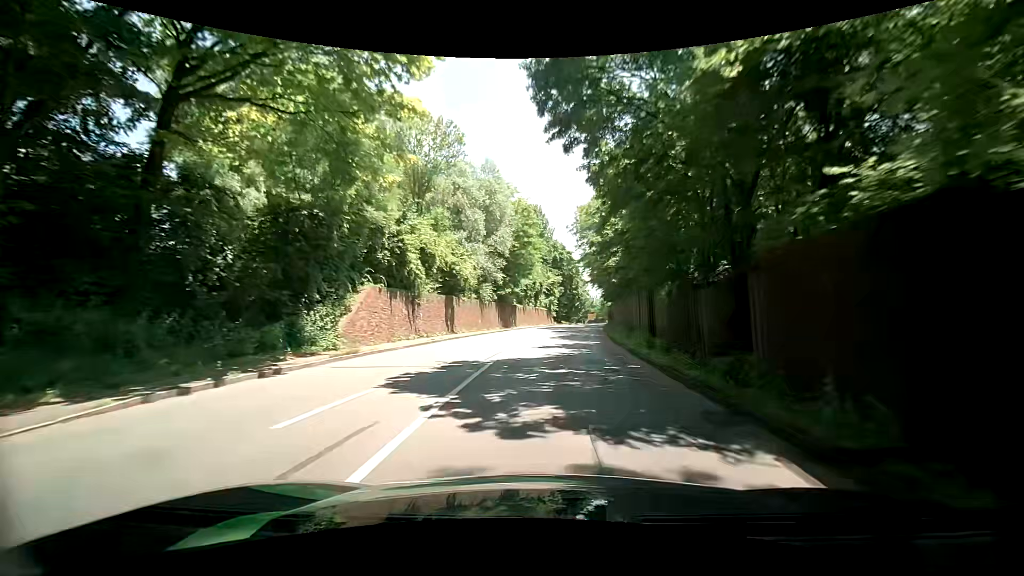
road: primary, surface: asphalt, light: Day
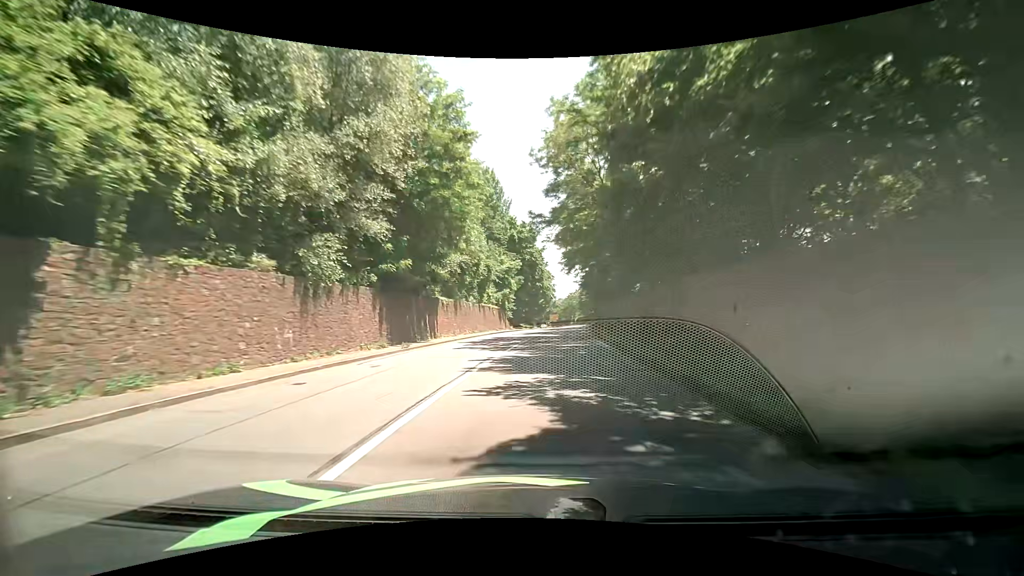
(+1.3, +27.7) m; +5°
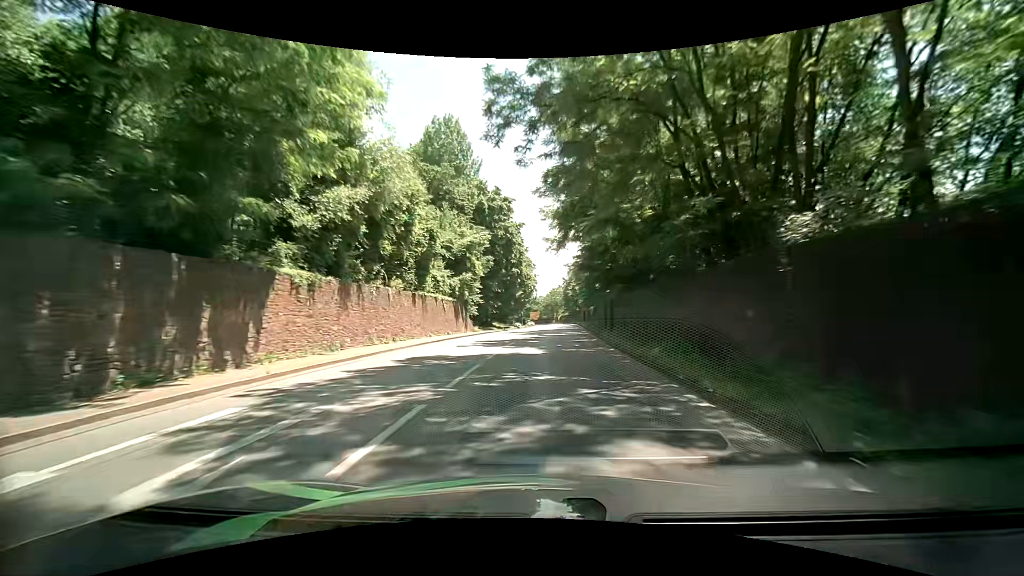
(+0.3, +19.2) m; +1°
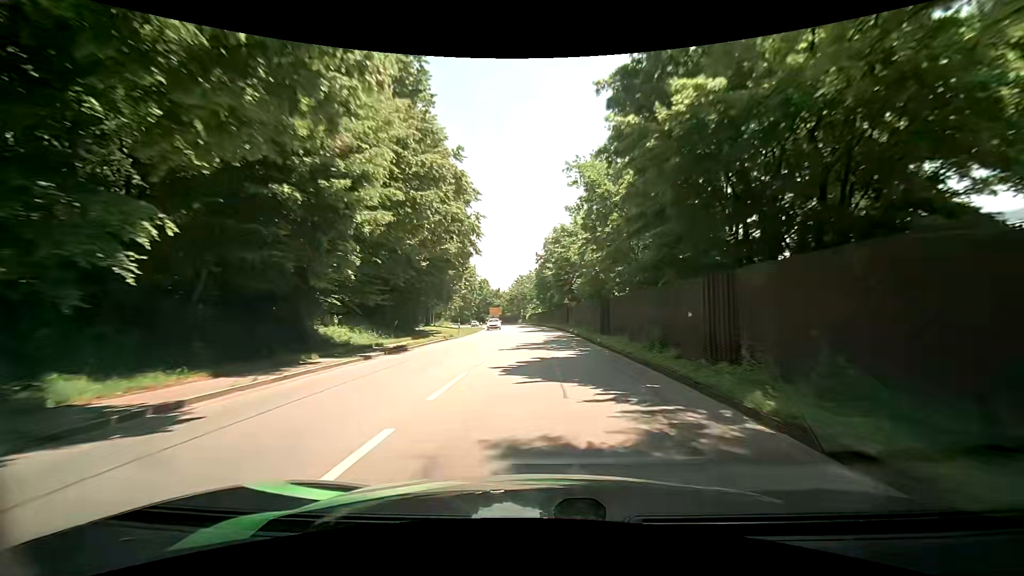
(+2.2, +49.3) m; +4°
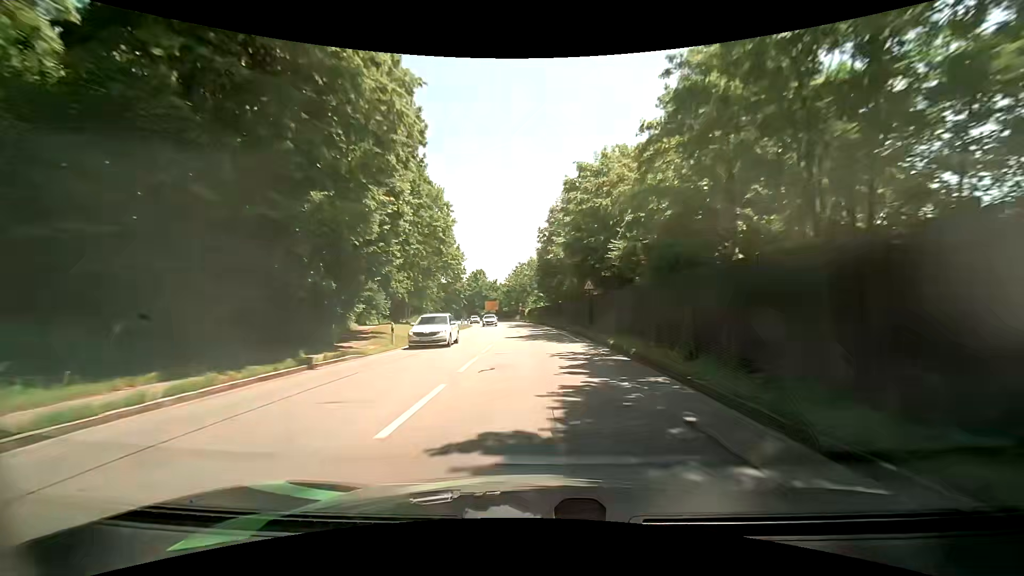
(+0.1, +20.5) m; 0°
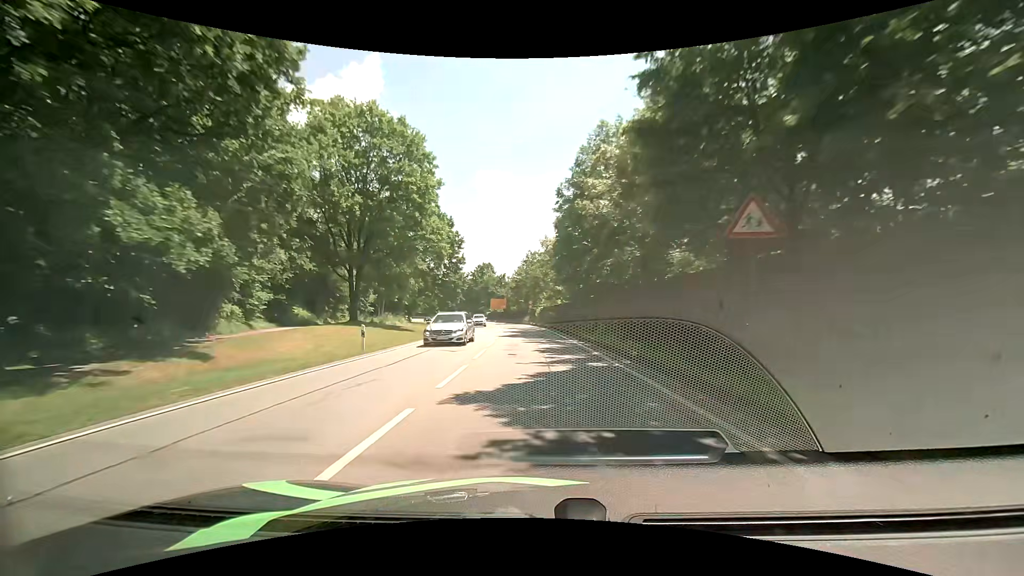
(-0.4, +20.6) m; -2°
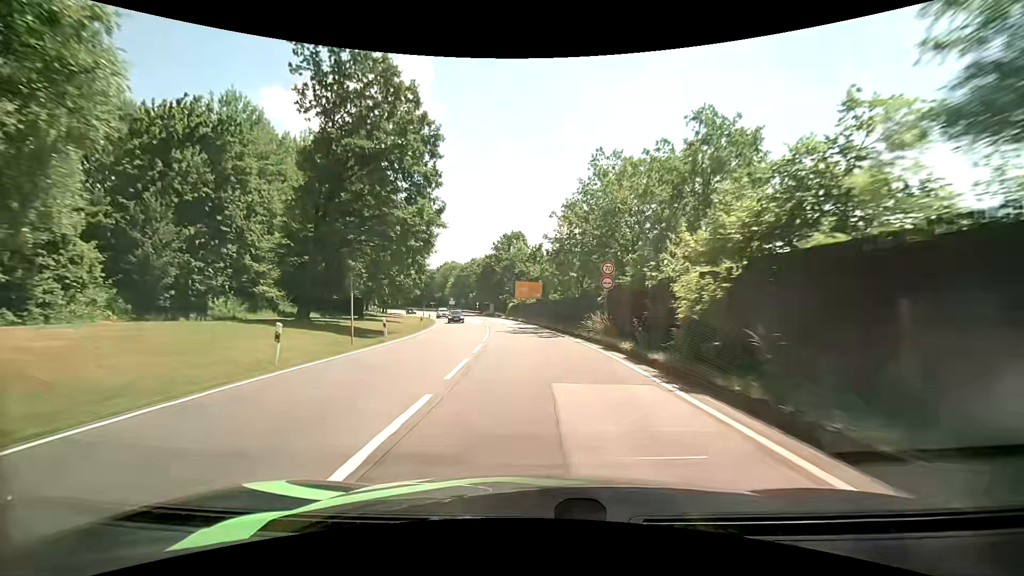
(-2.1, +51.8) m; -4°
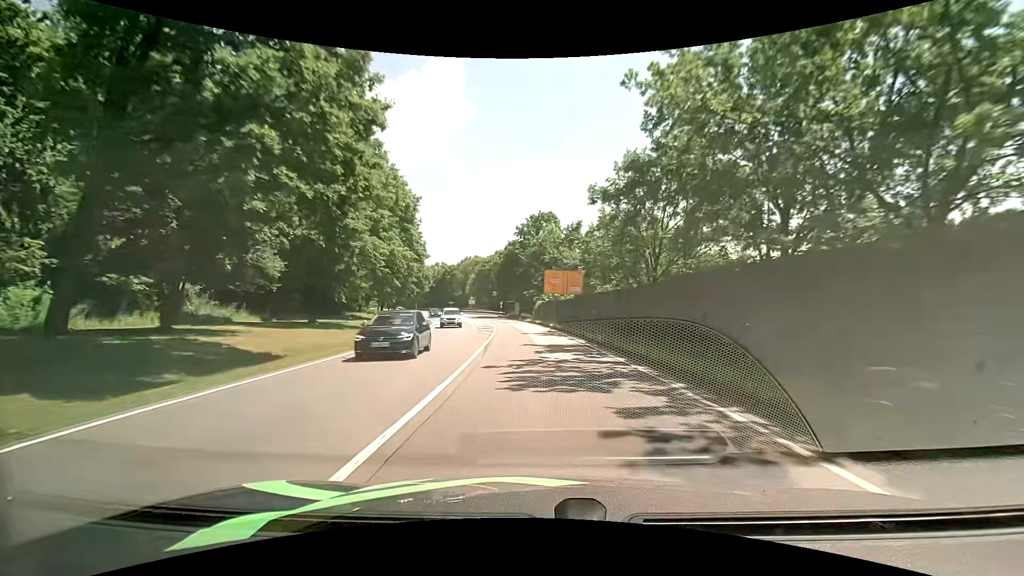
(-0.7, +21.1) m; -4°
(0, +10) (0, +20) (-1, +30) (-2, +40) (-3, +50) (-5, +60) (-7, +70) (-9, +79) (-12, +89) (-15, +98) m
